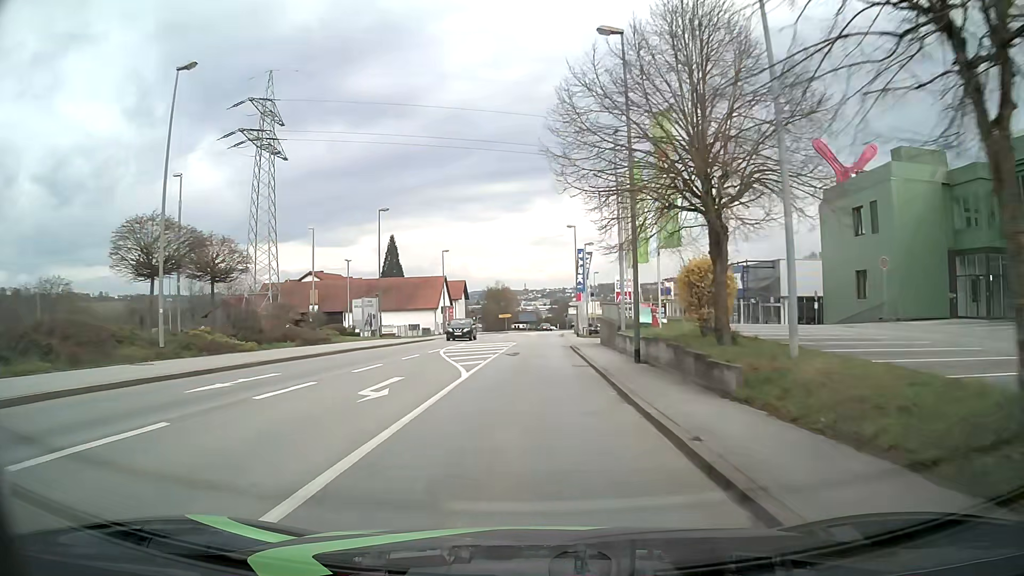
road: tertiary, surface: asphalt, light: Day
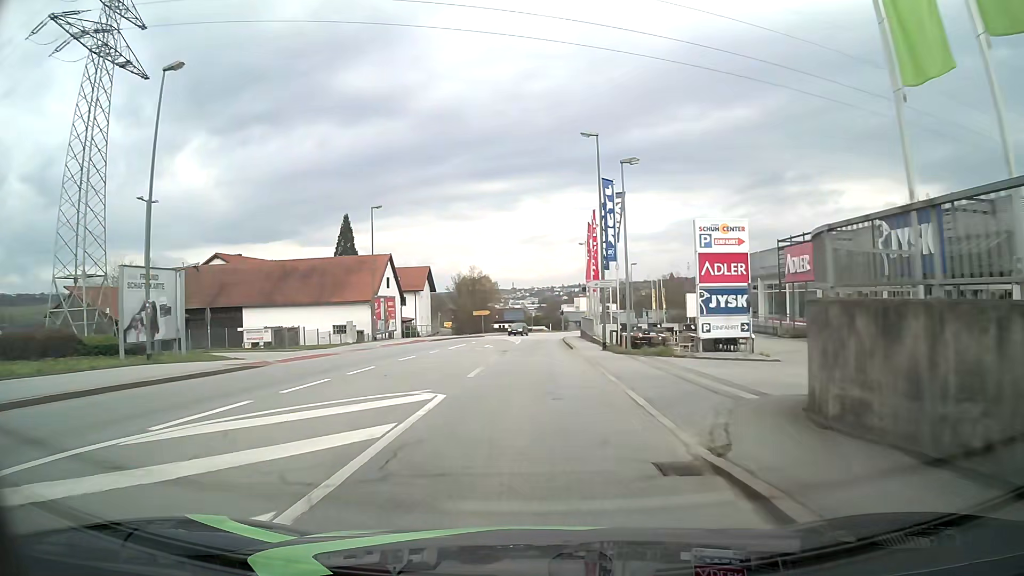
(+0.3, +30.7) m; +1°
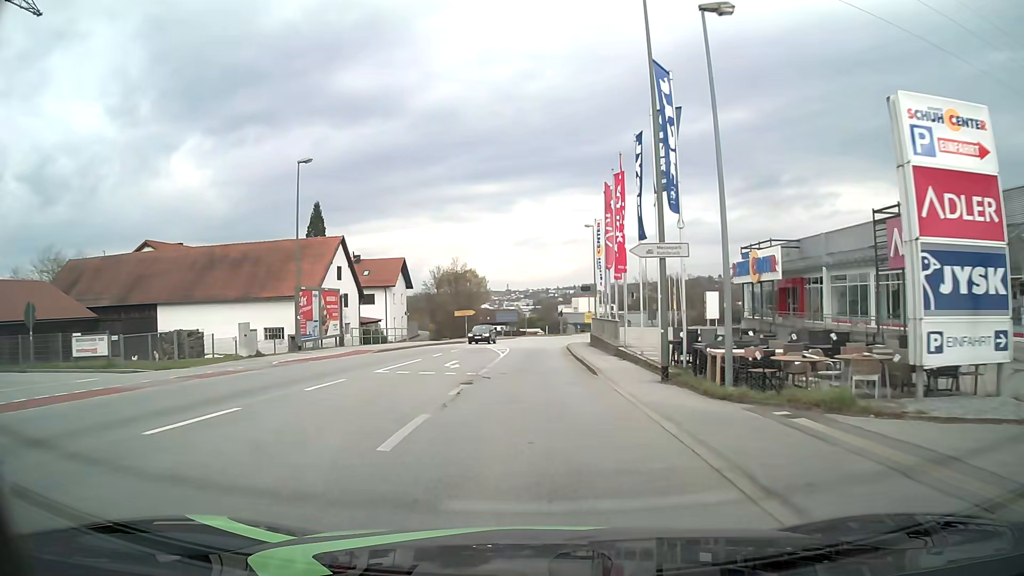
(+0.1, +15.3) m; +1°
(0, +10) (0, +20) (0, +30) (0, +40) (+1, +50) (+2, +60) (+5, +70) (+8, +79) (+12, +88) (+17, +97) m
